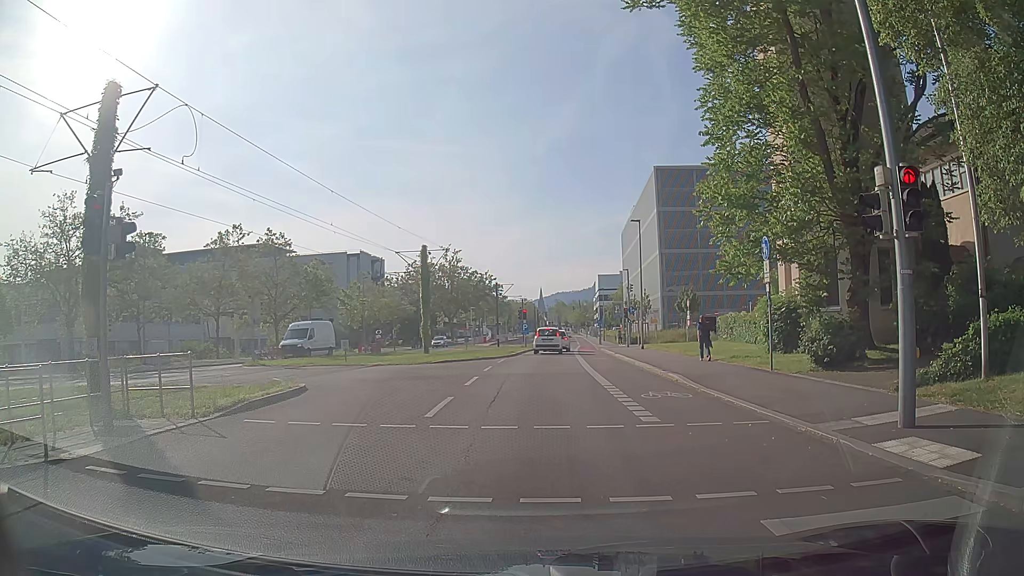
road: secondary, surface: asphalt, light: Day
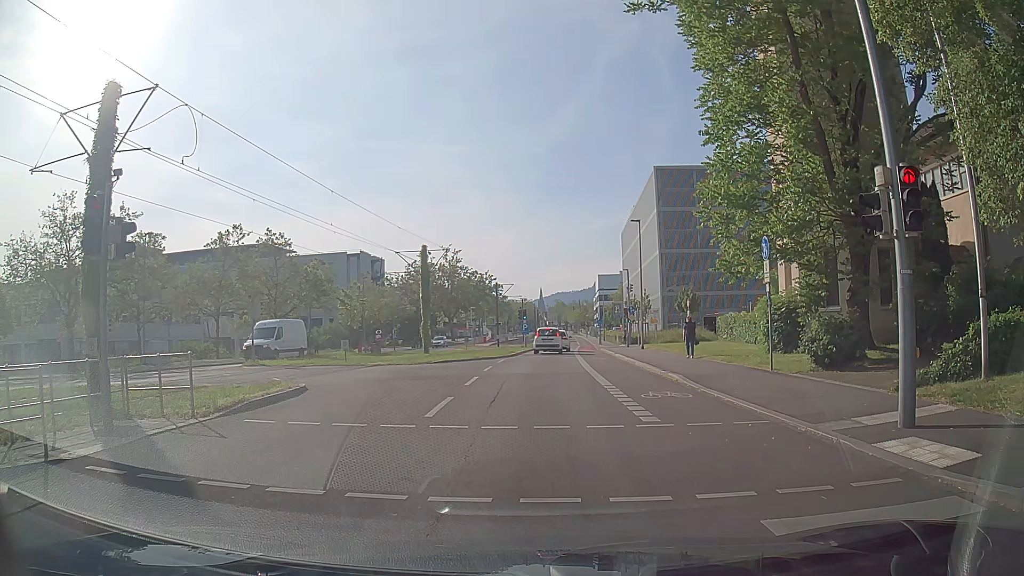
(0.0, 0.0) m; 0°
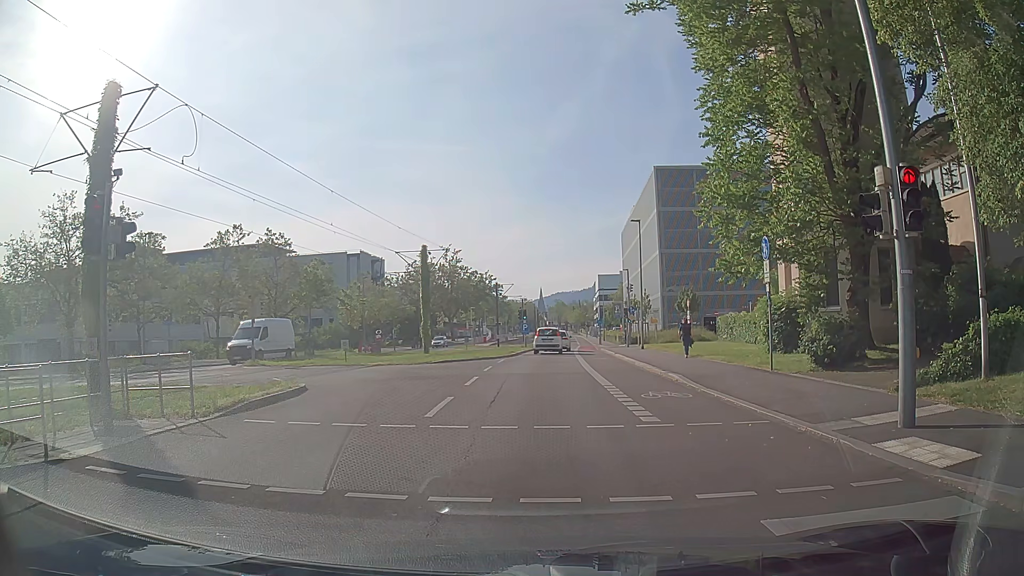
(0.0, 0.0) m; 0°
(0, +10) (+1, +20) (+1, +30) (+3, +40) (+4, +50) (+5, +60) (+6, +70) (+7, +80) (+8, +90) (+9, +100) m
